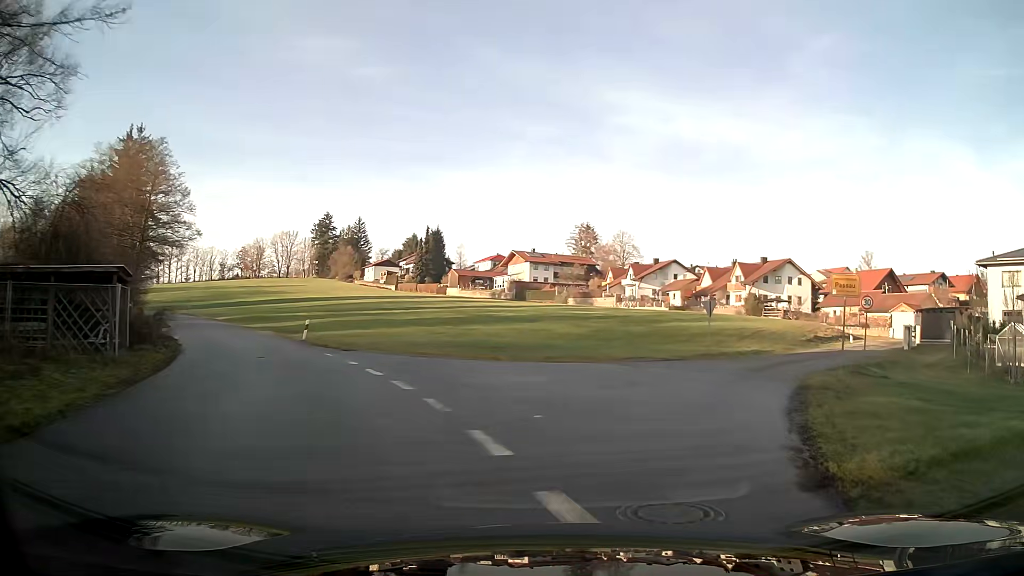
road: residential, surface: asphalt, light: Day
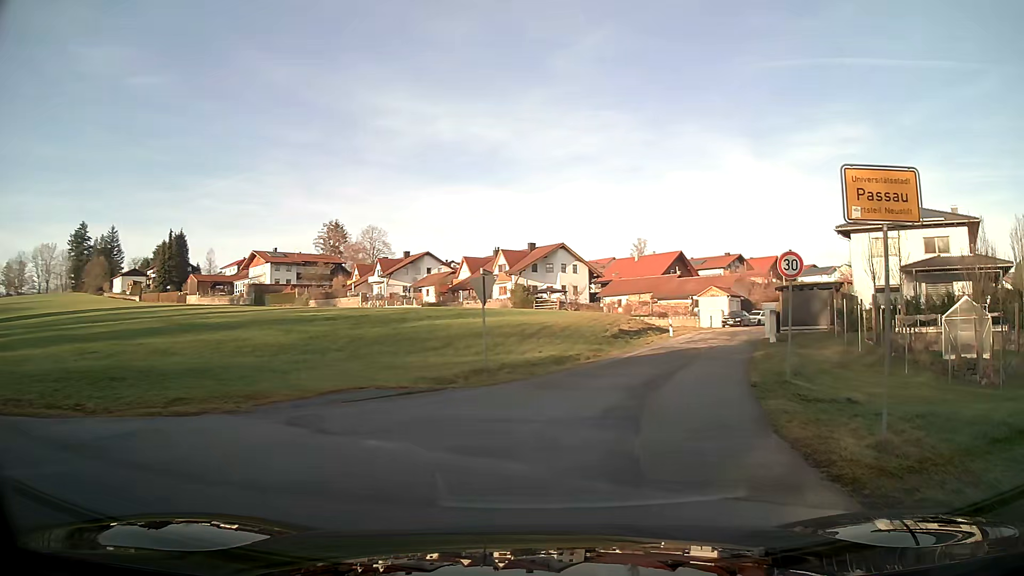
(+2.3, +12.9) m; +20°
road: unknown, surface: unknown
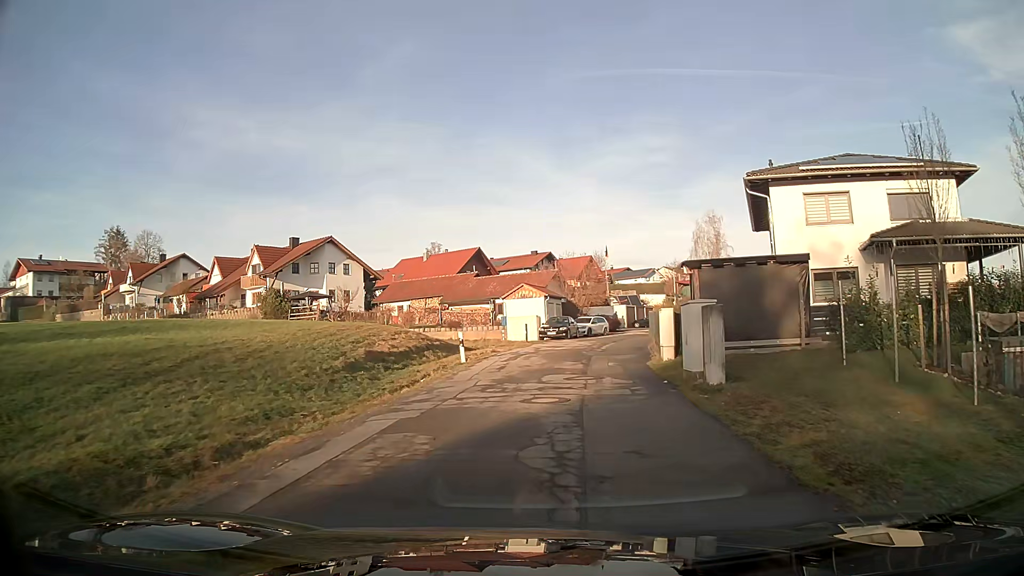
(+2.9, +17.4) m; +15°
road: residential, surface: asphalt
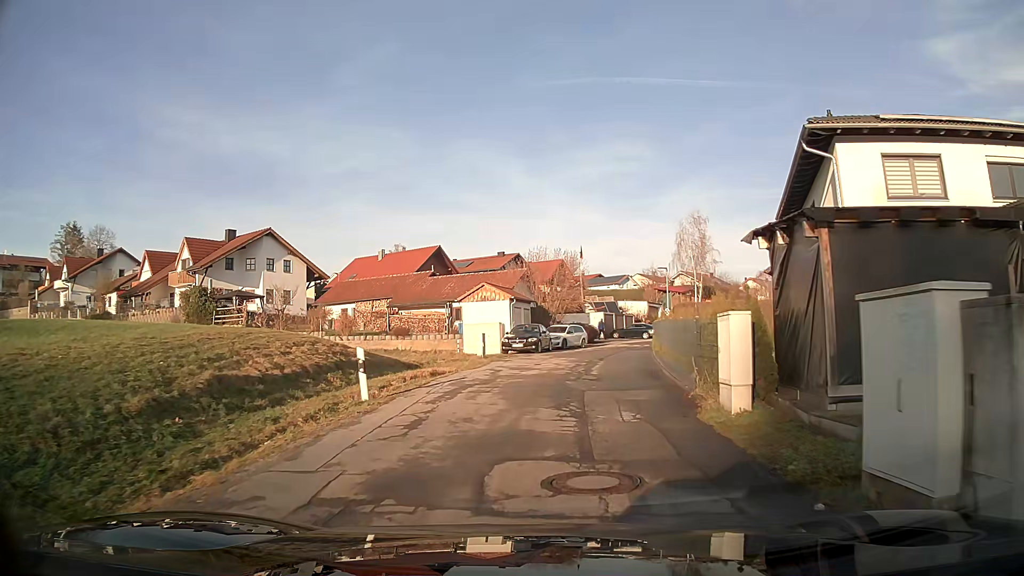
(+0.2, +8.7) m; +3°
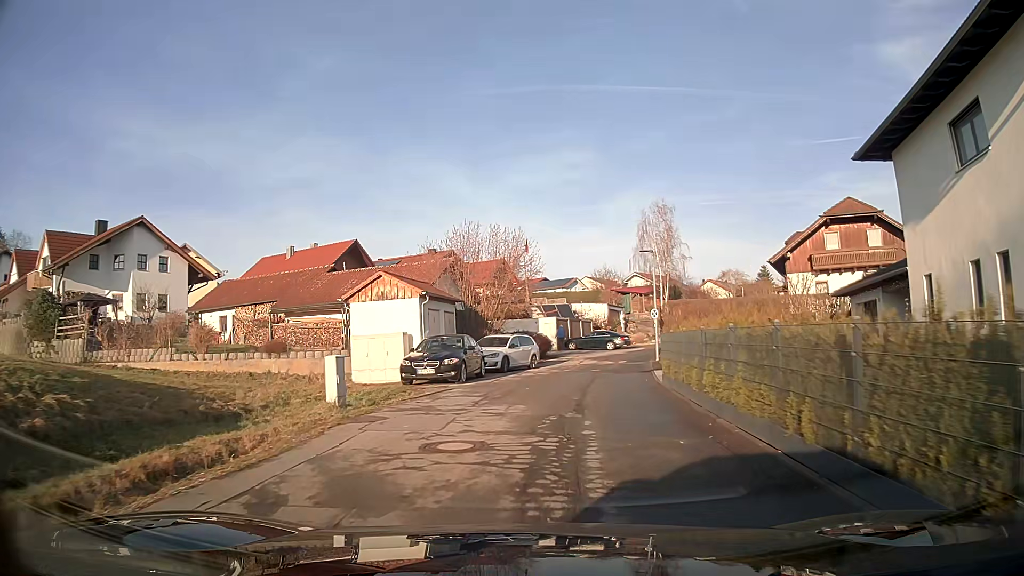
(+0.6, +13.1) m; +5°
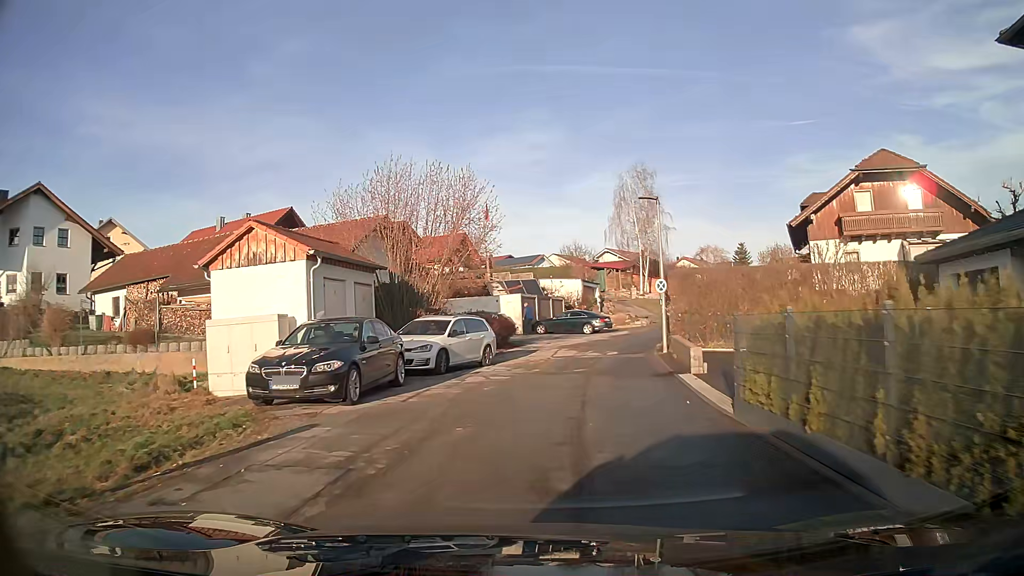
(+0.2, +8.8) m; +3°
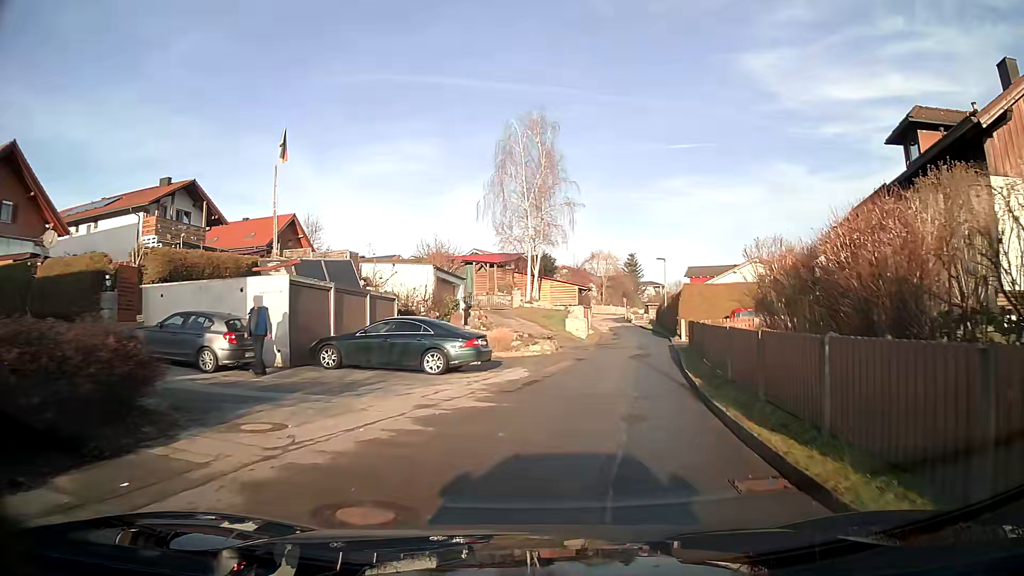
(+1.9, +22.5) m; +12°
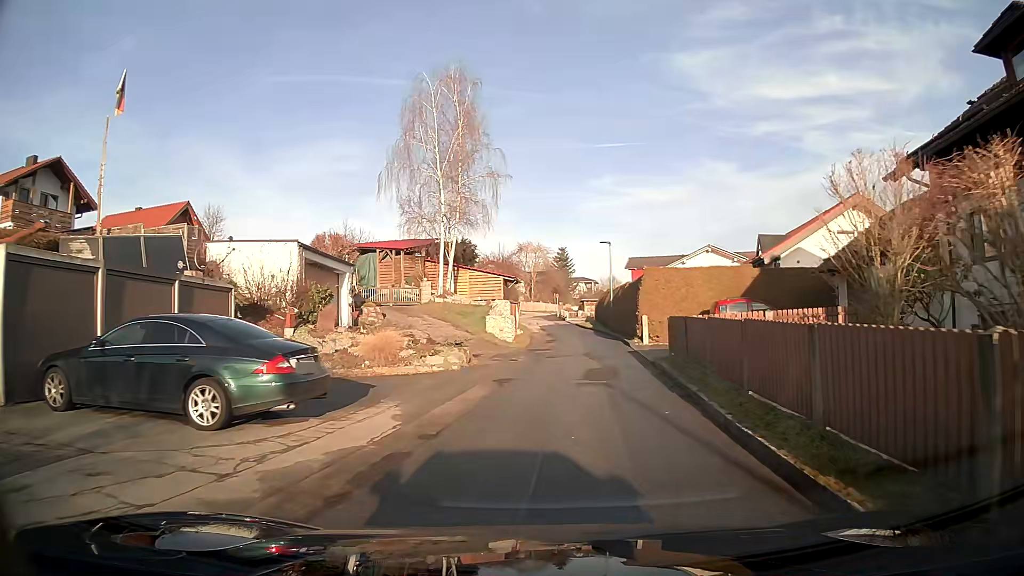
(+0.5, +8.7) m; +6°
(0, +10) (+1, +20) (+1, +30) (+2, +40) (+1, +50) (0, +60) (-2, +69) (-10, +76) (-19, +80) (-29, +83) m
